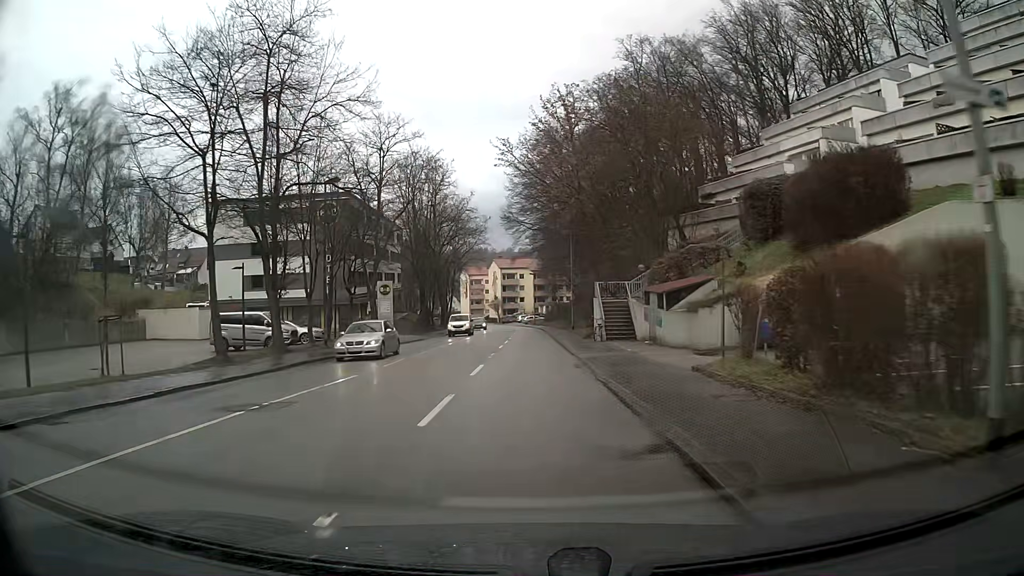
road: tertiary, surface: asphalt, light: Day
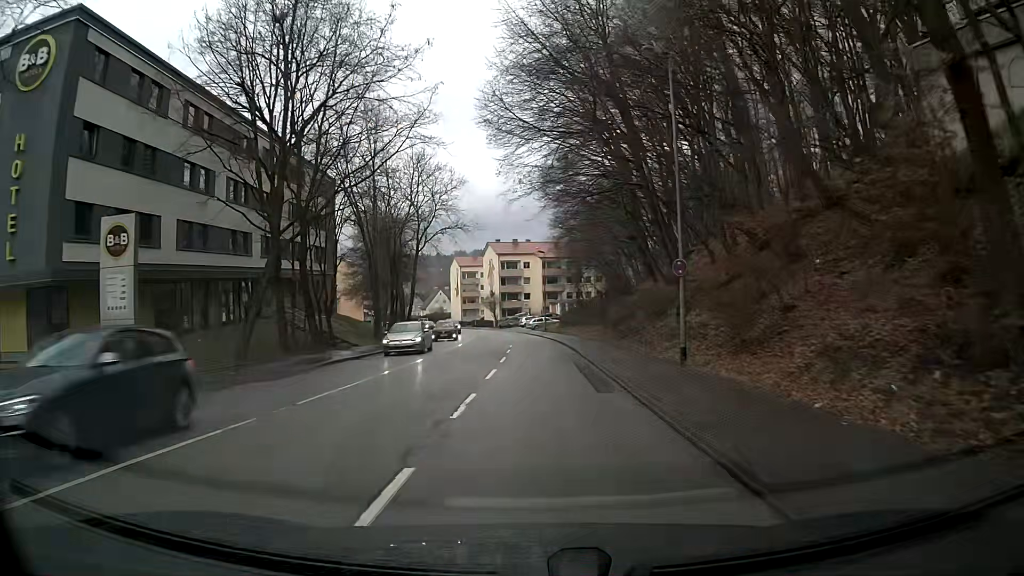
(-0.3, +38.4) m; 0°
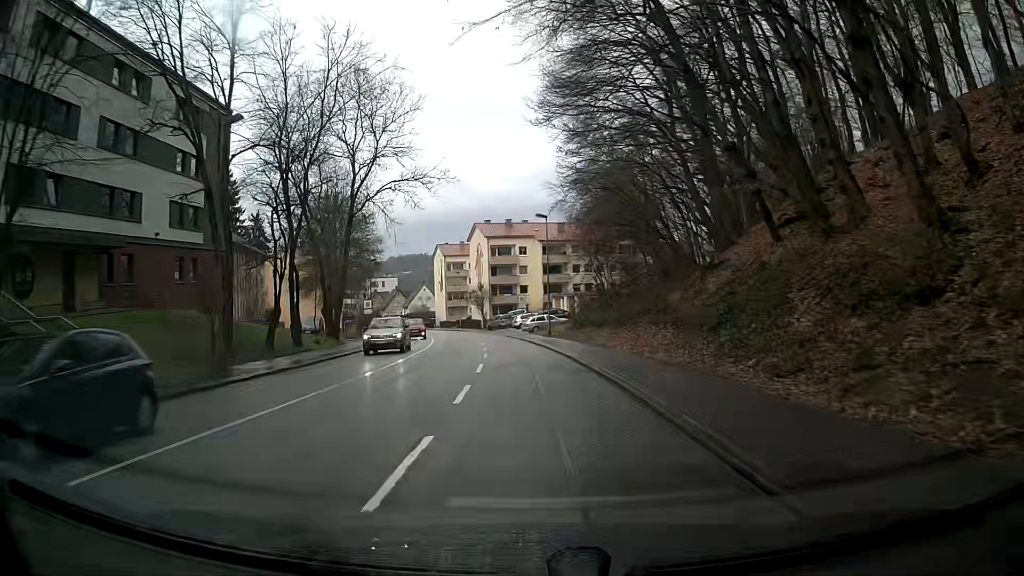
(-0.1, +22.9) m; 0°
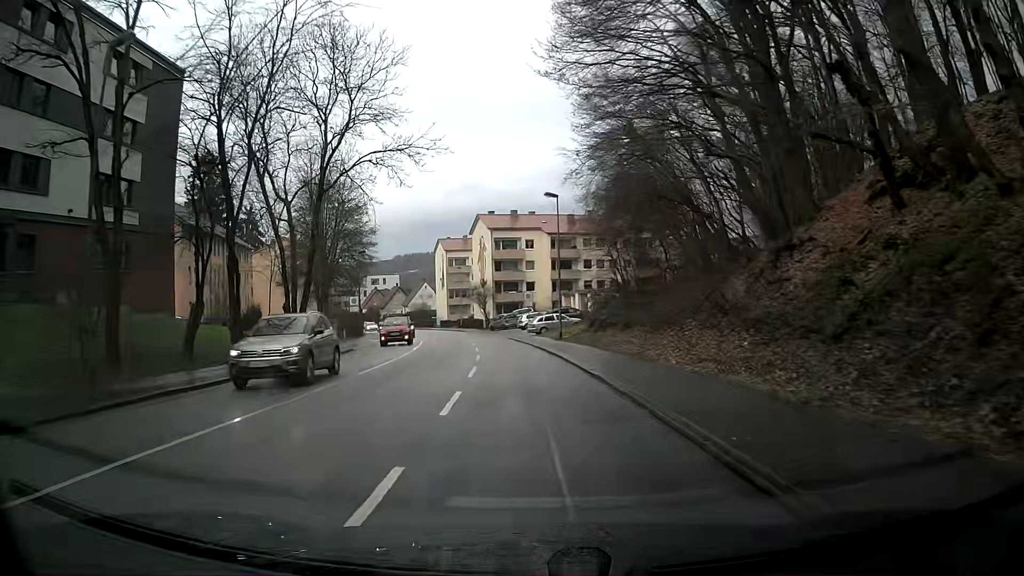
(0.0, +7.6) m; 0°
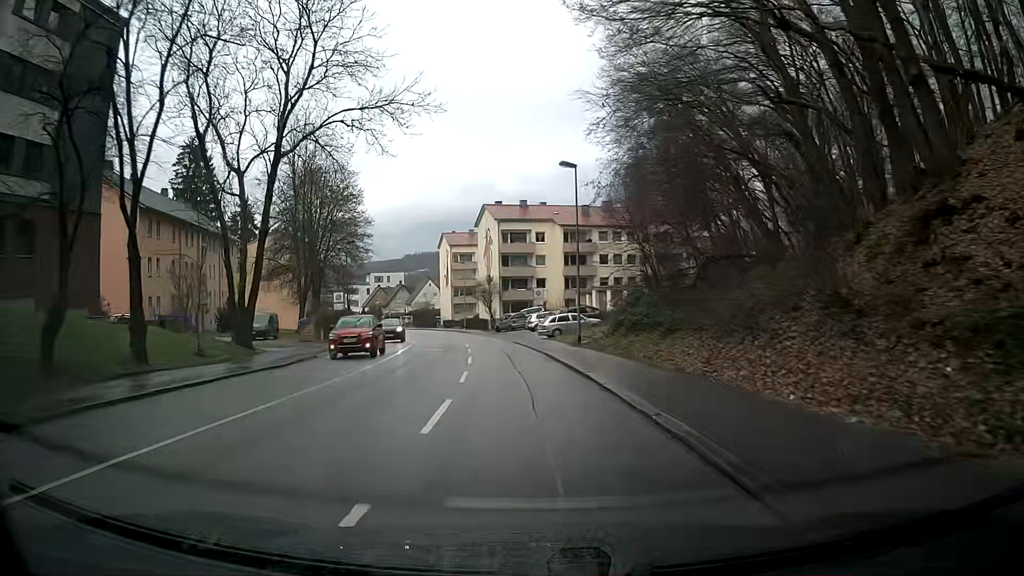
(0.0, +7.6) m; 0°
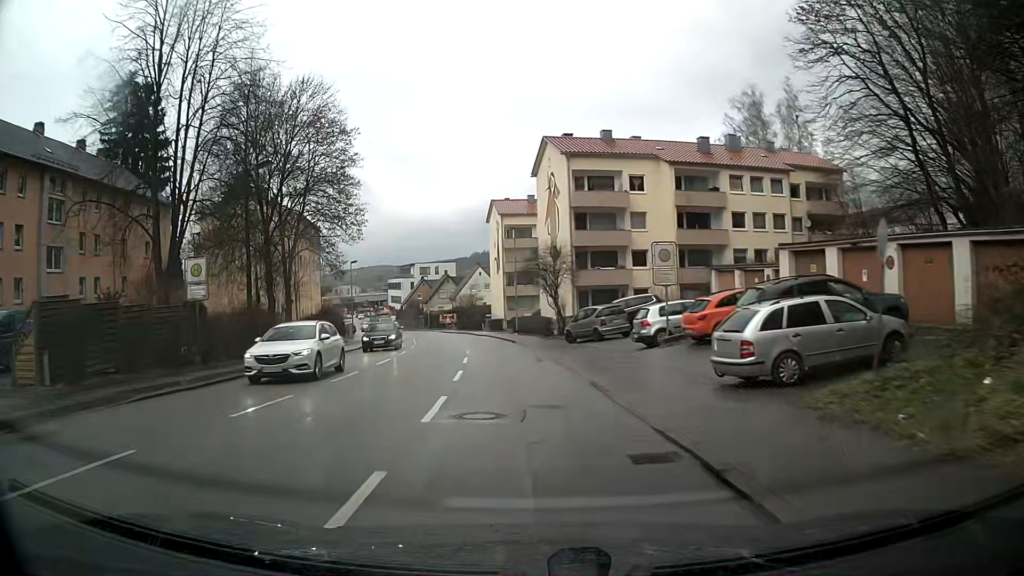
(-1.5, +30.4) m; -6°
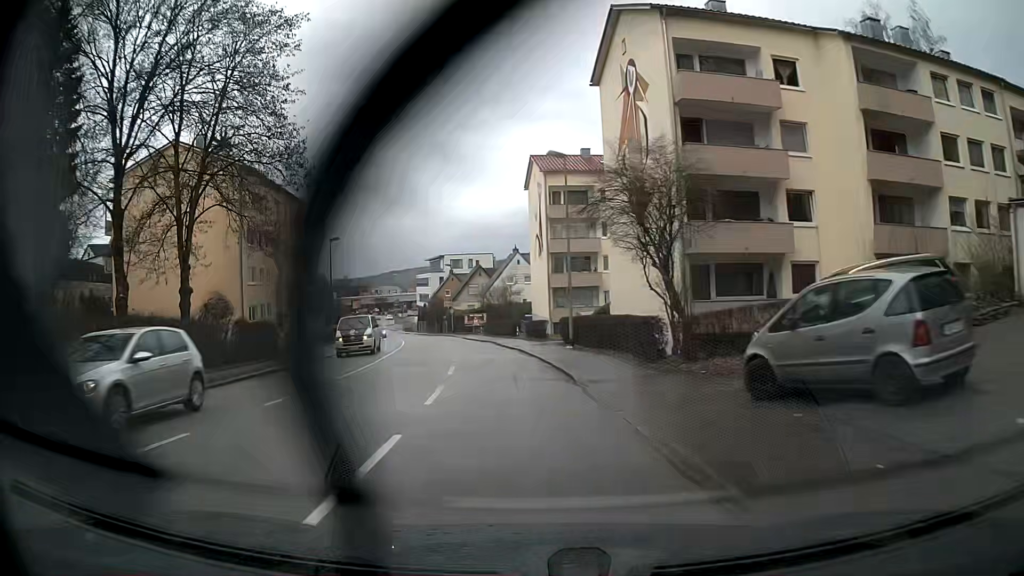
(-0.9, +22.8) m; -5°
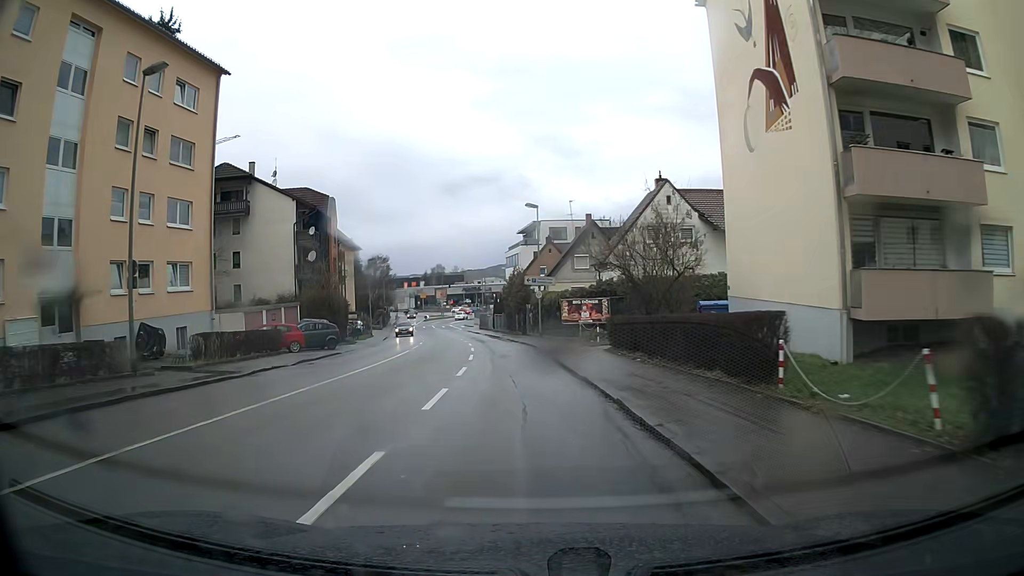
(-3.7, +37.8) m; -9°
(0, +10) (-1, +20) (-2, +30) (-3, +40) (-5, +50) (-7, +59) (-9, +69) (-11, +79) (-13, +89) (-15, +99) m
